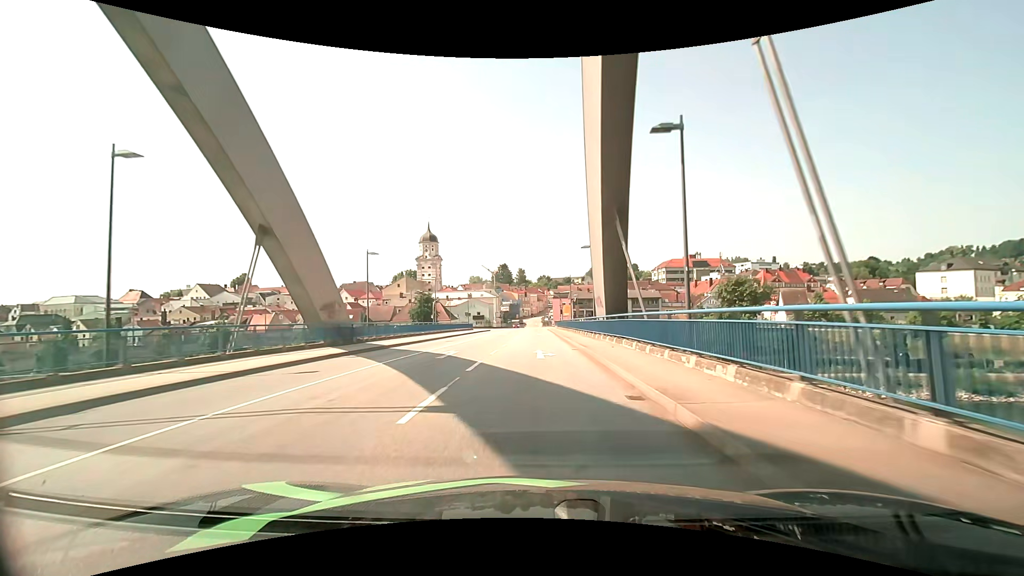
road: secondary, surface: asphalt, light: Day
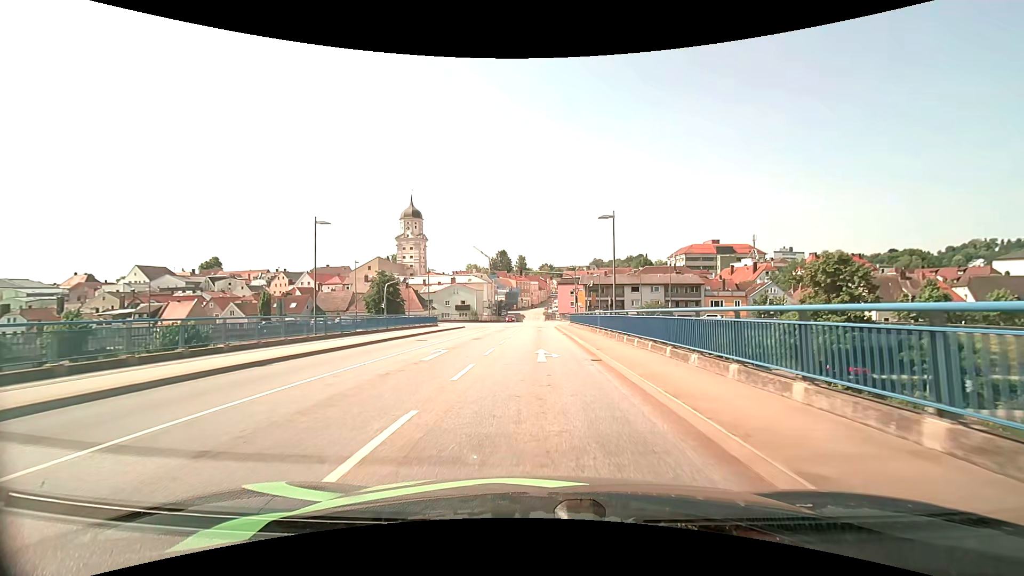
(-0.1, +32.1) m; 0°
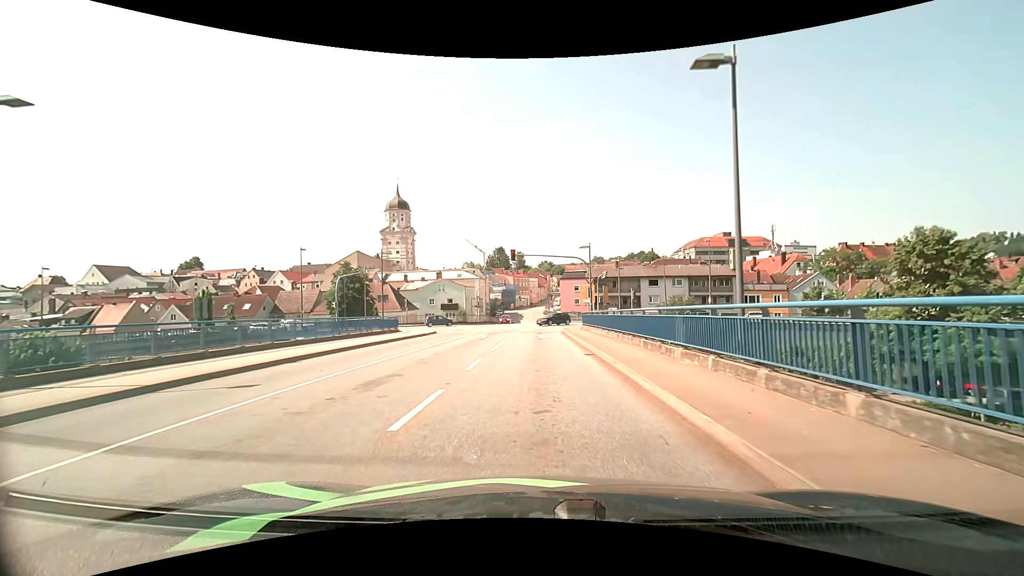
(0.0, +16.0) m; 0°
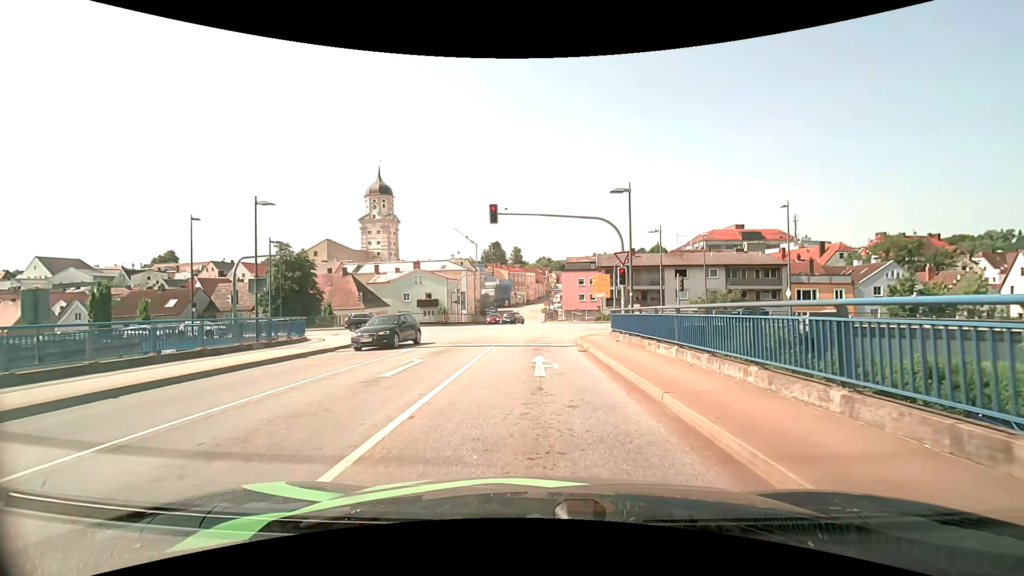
(0.0, +16.9) m; 0°
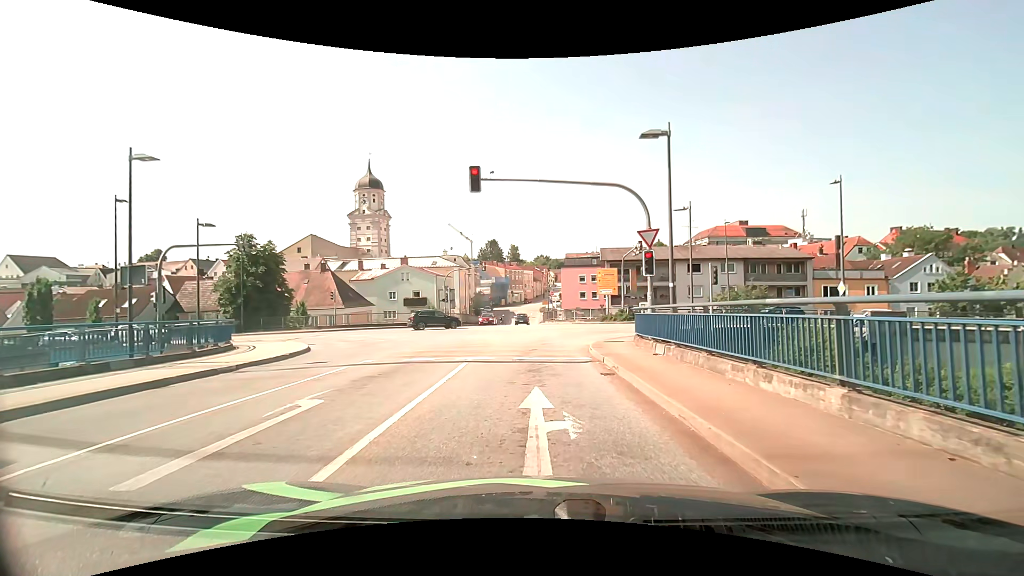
(0.0, +6.5) m; 0°
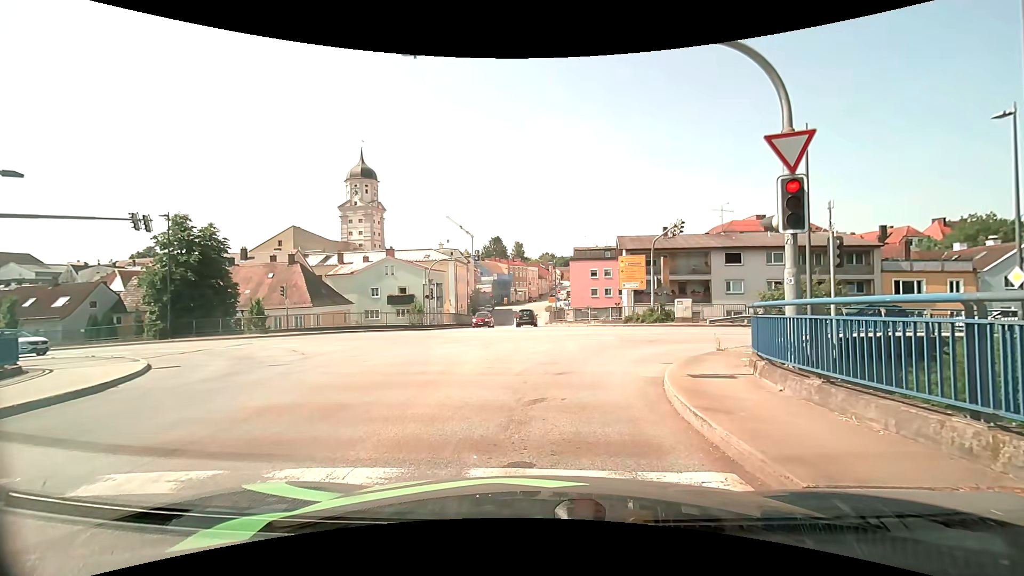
(0.0, +9.9) m; +1°
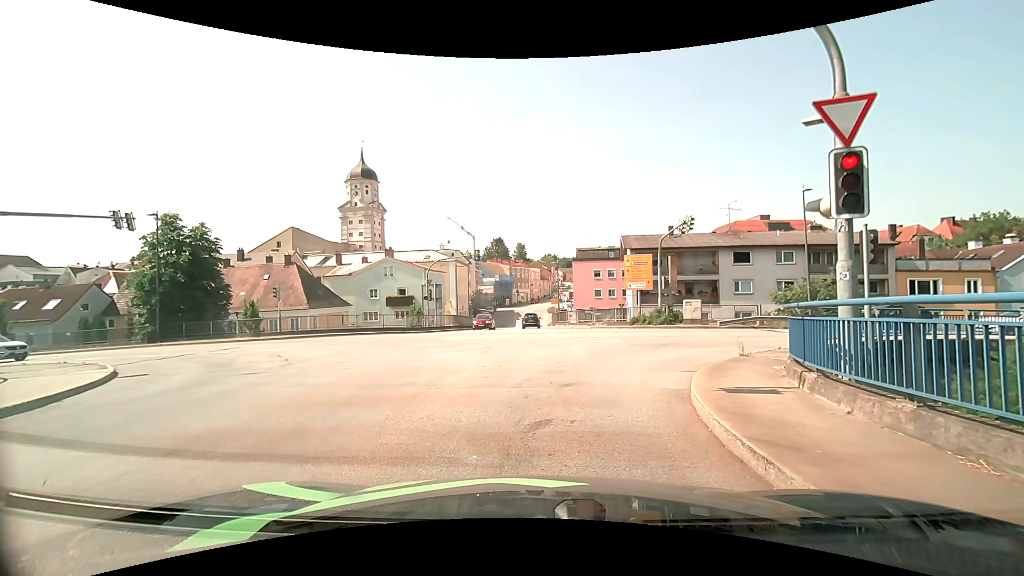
(0.0, +1.4) m; -2°
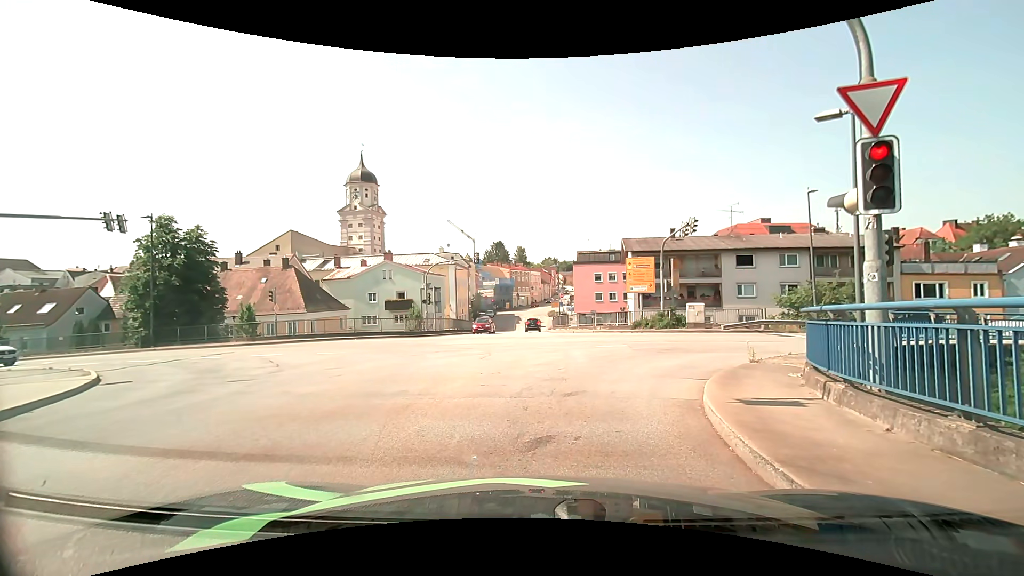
(0.0, +0.6) m; 0°
